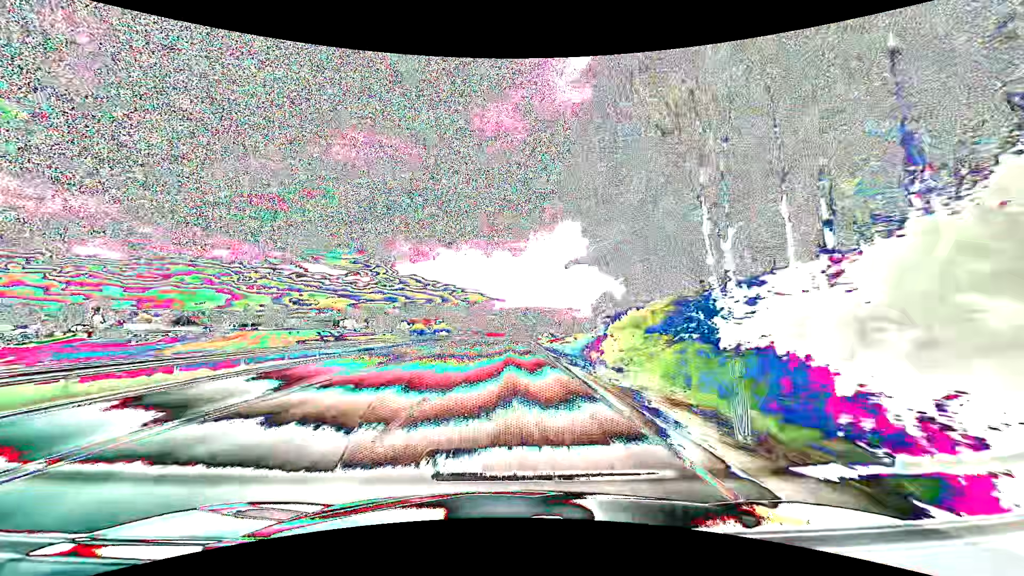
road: primary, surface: asphalt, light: Day
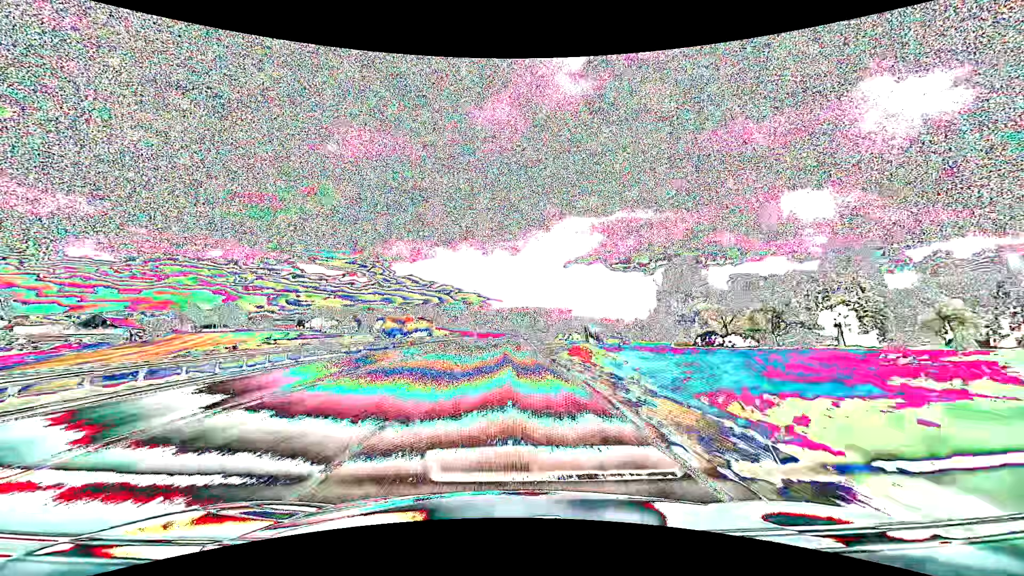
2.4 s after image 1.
(+0.3, +63.2) m; 0°
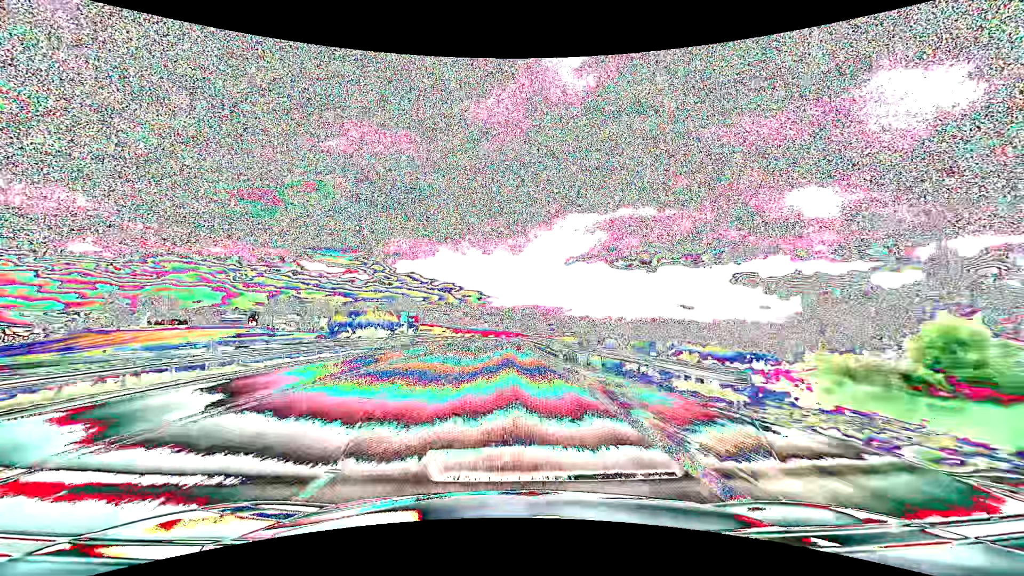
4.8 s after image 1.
(-0.1, +63.2) m; 0°
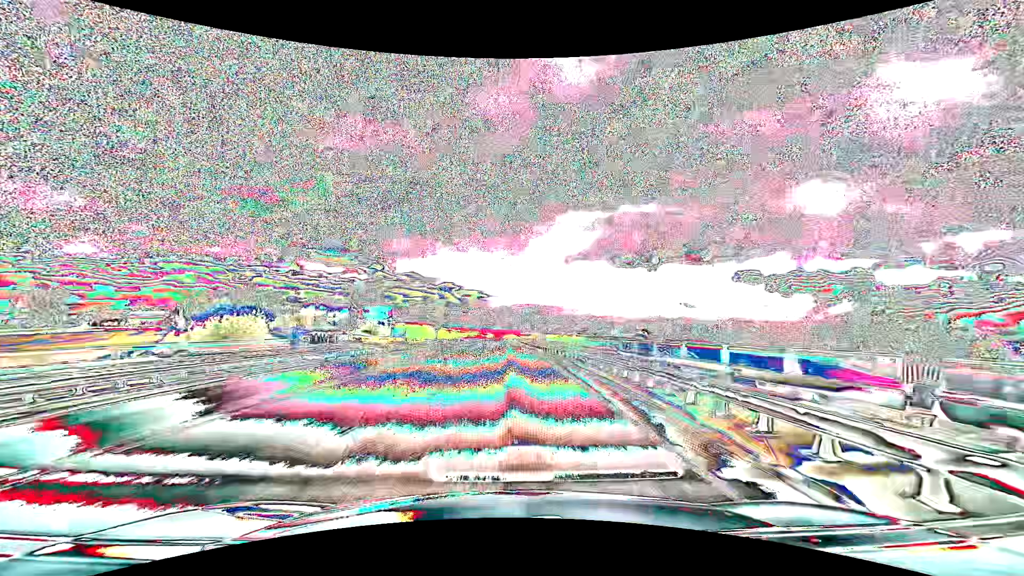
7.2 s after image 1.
(0.0, +63.4) m; 0°
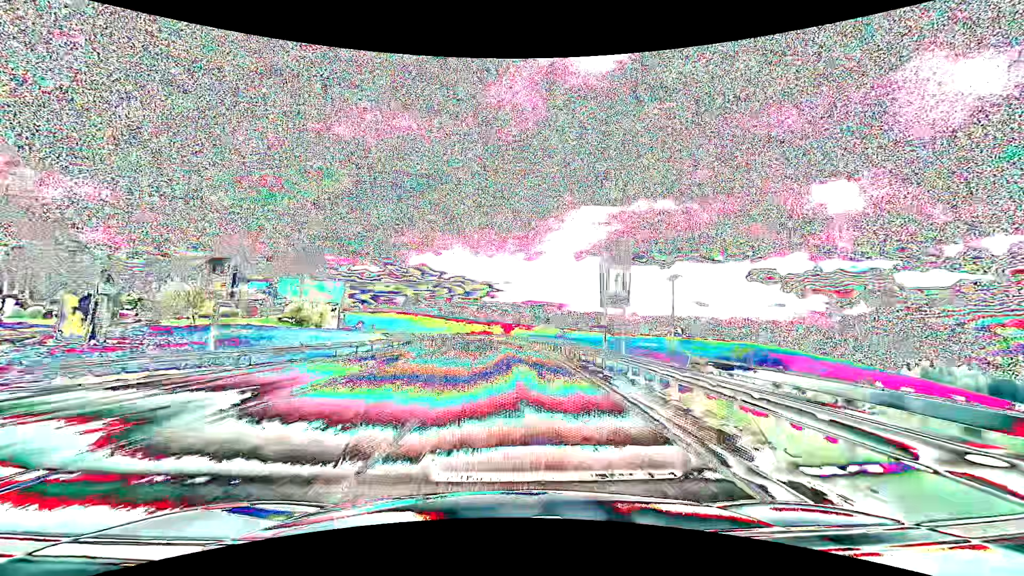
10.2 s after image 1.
(-0.4, +79.3) m; -1°
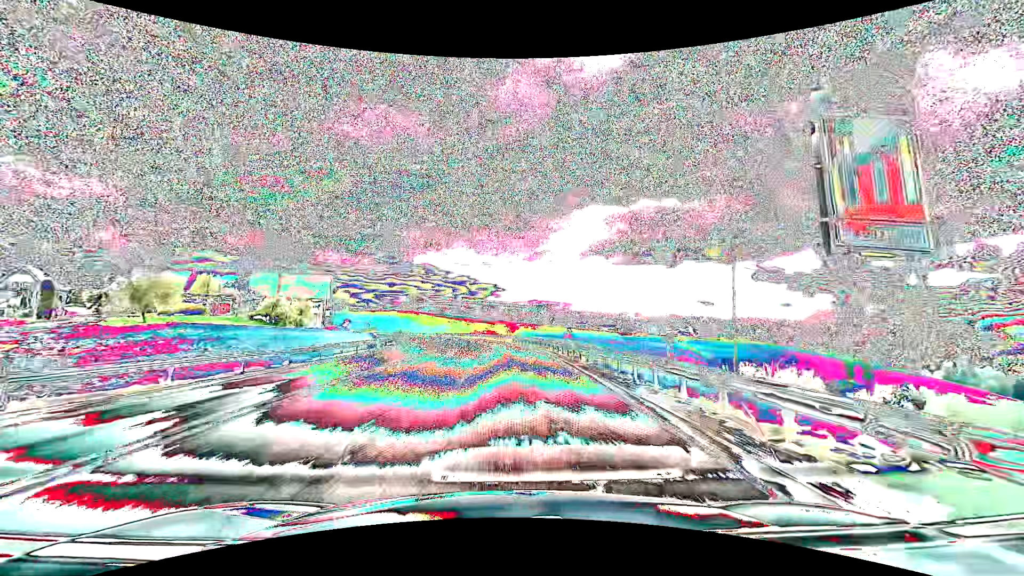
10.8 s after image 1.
(-0.1, +15.8) m; -1°
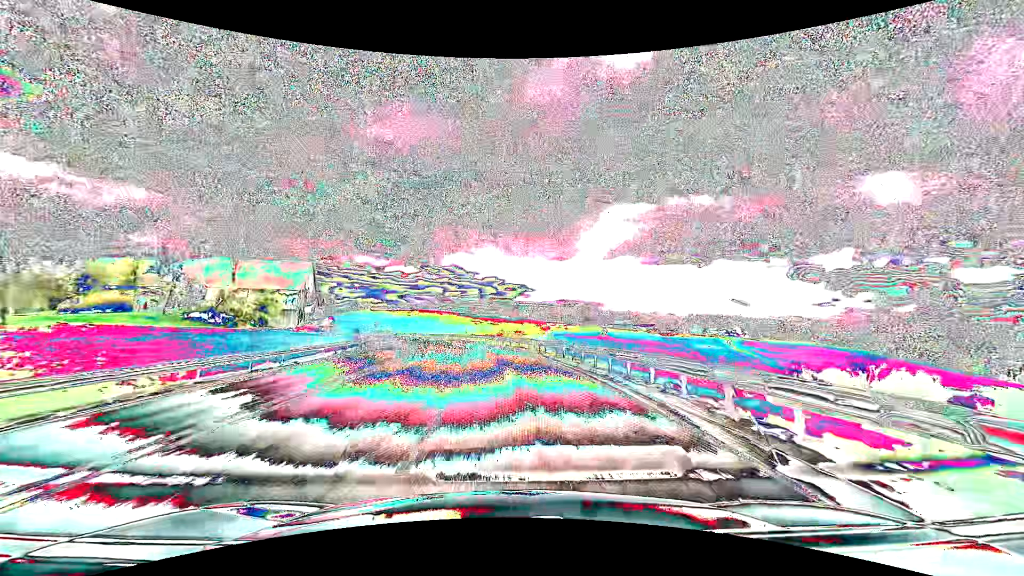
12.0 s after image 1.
(-0.7, +31.7) m; -3°
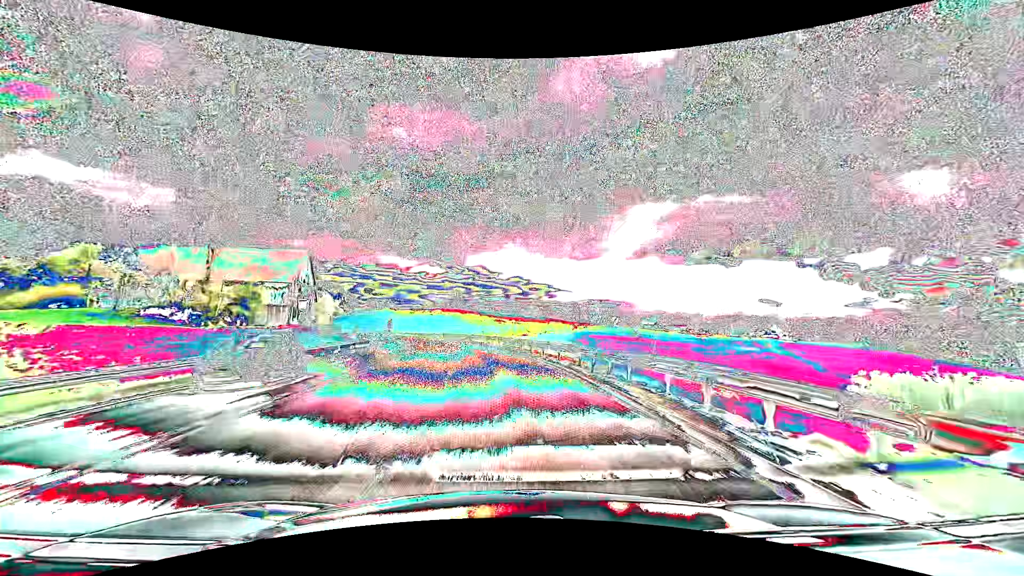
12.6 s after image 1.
(-0.3, +15.8) m; -3°
(0, +10) (-1, +20) (-2, +30) (-3, +40) (-5, +50) (-6, +60) (-9, +69) (-11, +79) (-14, +89) (-17, +98) m
